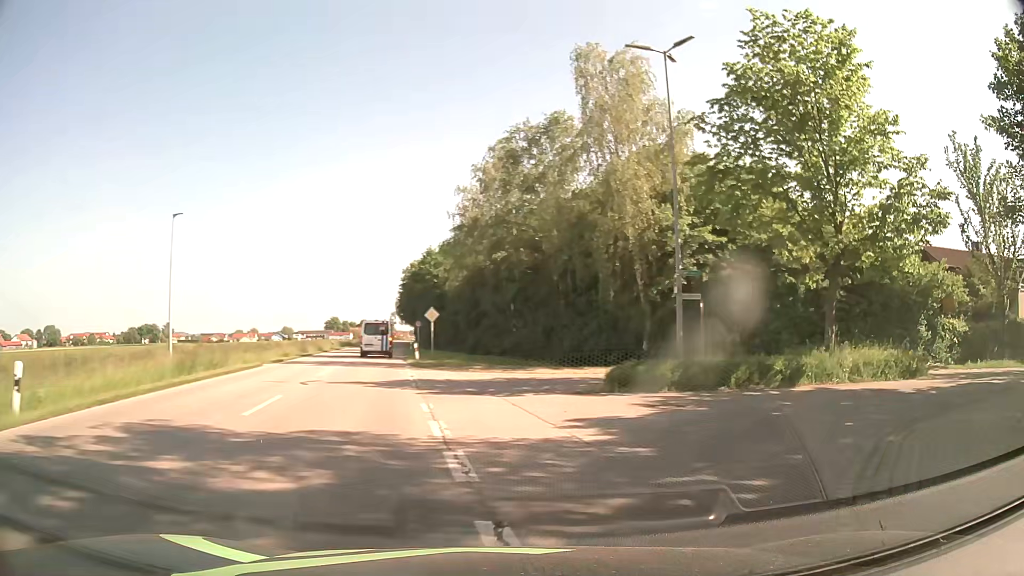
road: secondary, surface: asphalt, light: Day
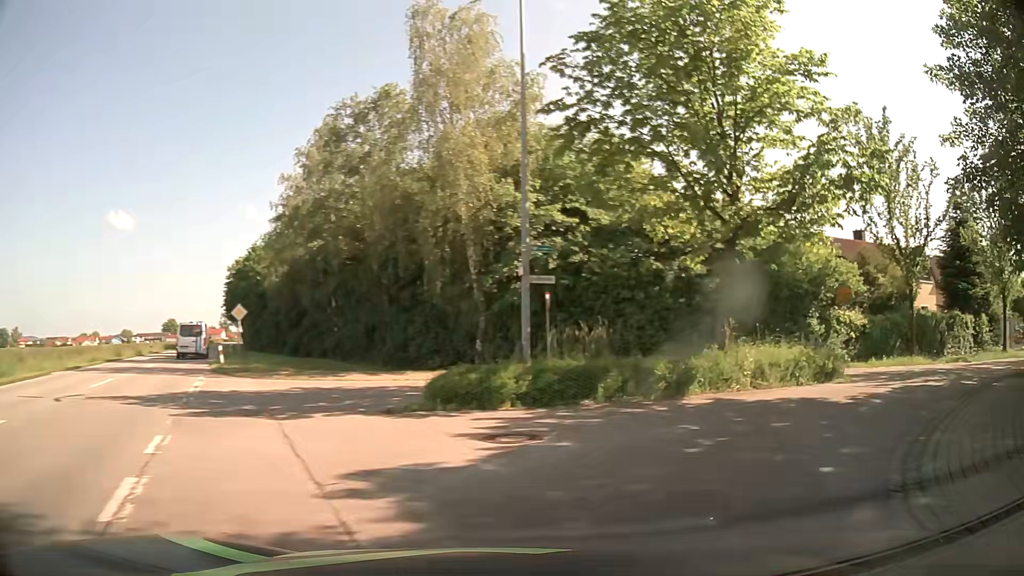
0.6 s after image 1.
(+0.5, +4.5) m; +14°
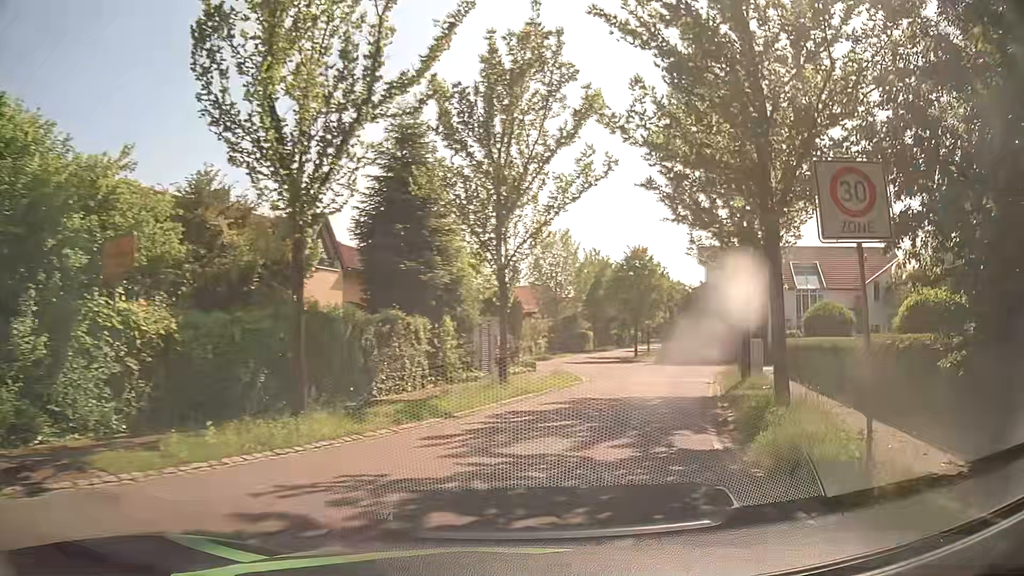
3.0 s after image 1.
(+8.6, +15.2) m; +51°
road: residential
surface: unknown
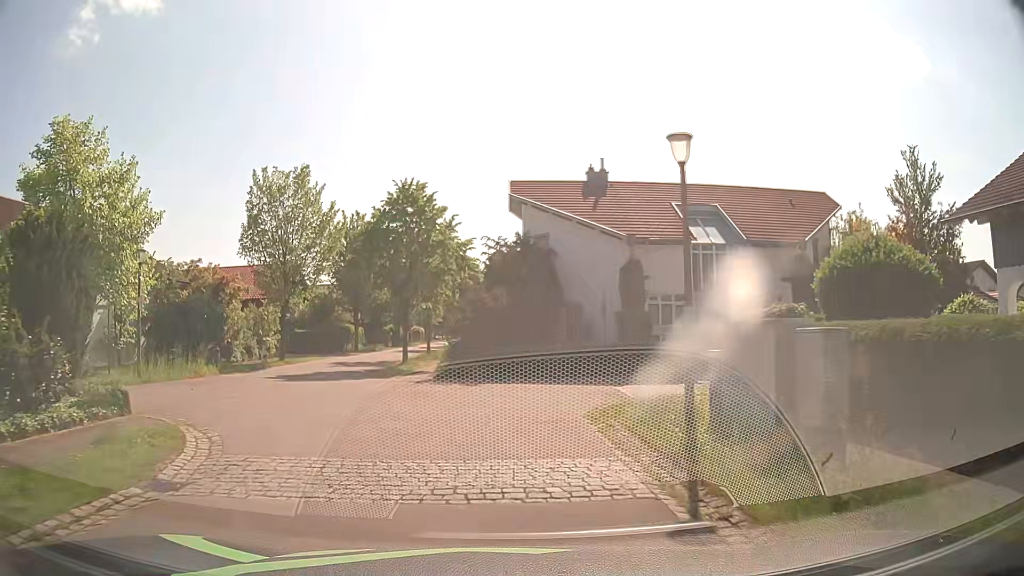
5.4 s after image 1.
(+4.5, +19.0) m; +19°
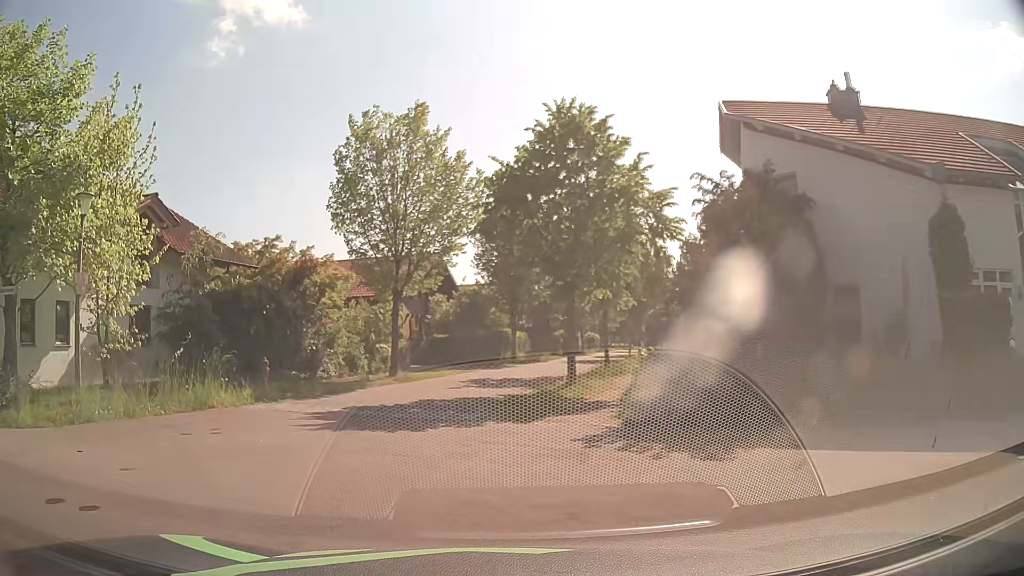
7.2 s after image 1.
(-0.9, +10.6) m; -15°
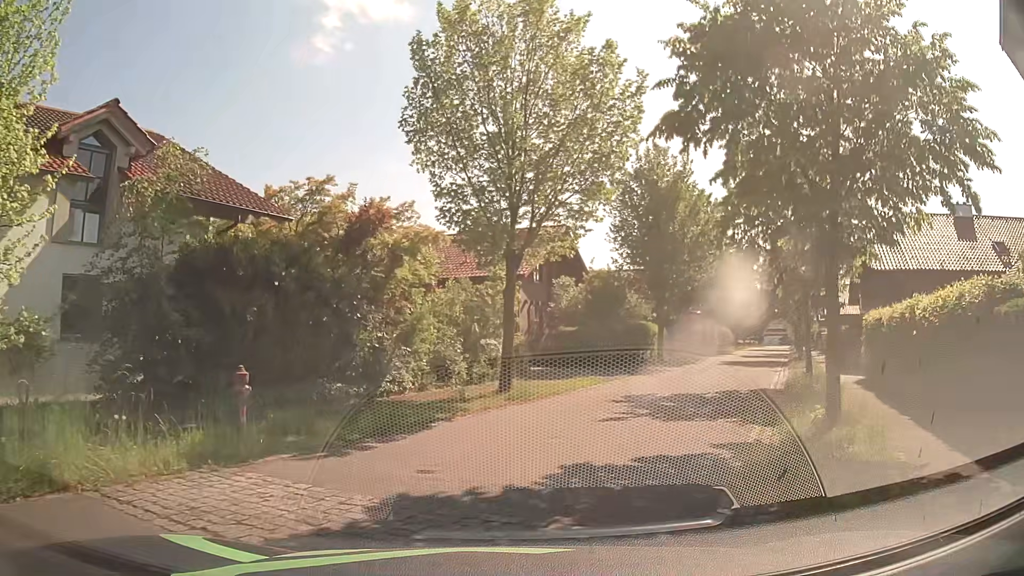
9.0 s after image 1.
(-1.2, +9.1) m; -9°
(+1, +10) (+5, +19) (+10, +28) (+14, +37) (+18, +46) (+22, +55) (+26, +65) (+30, +74) (+34, +83) (+39, +92) m
